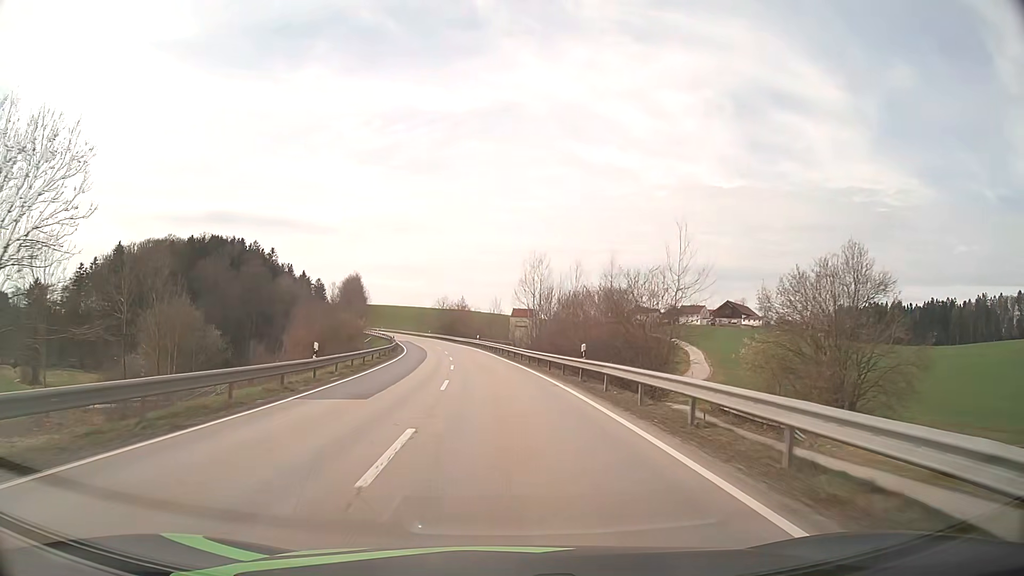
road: secondary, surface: asphalt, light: Day
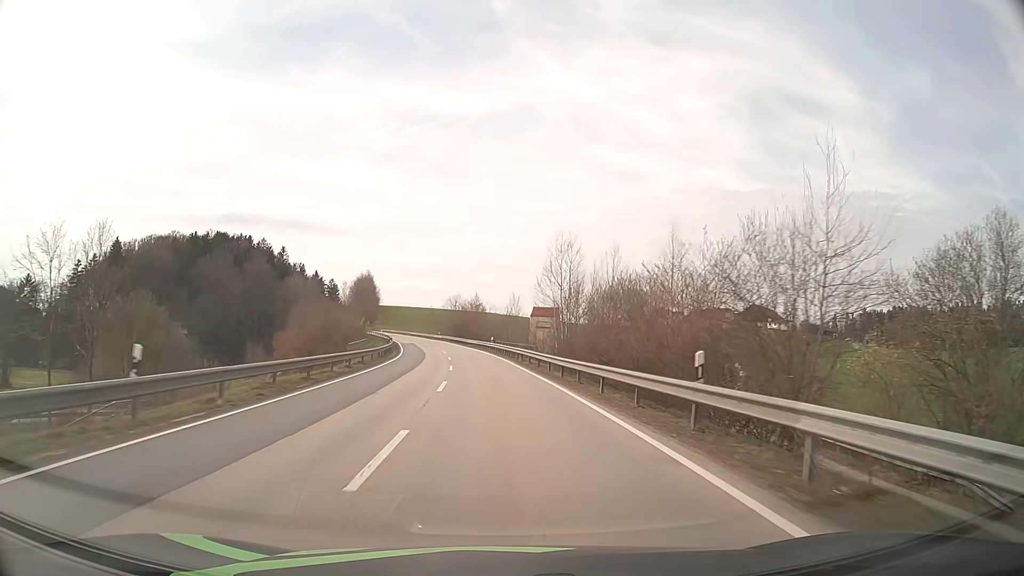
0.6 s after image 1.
(-0.2, +12.5) m; -2°
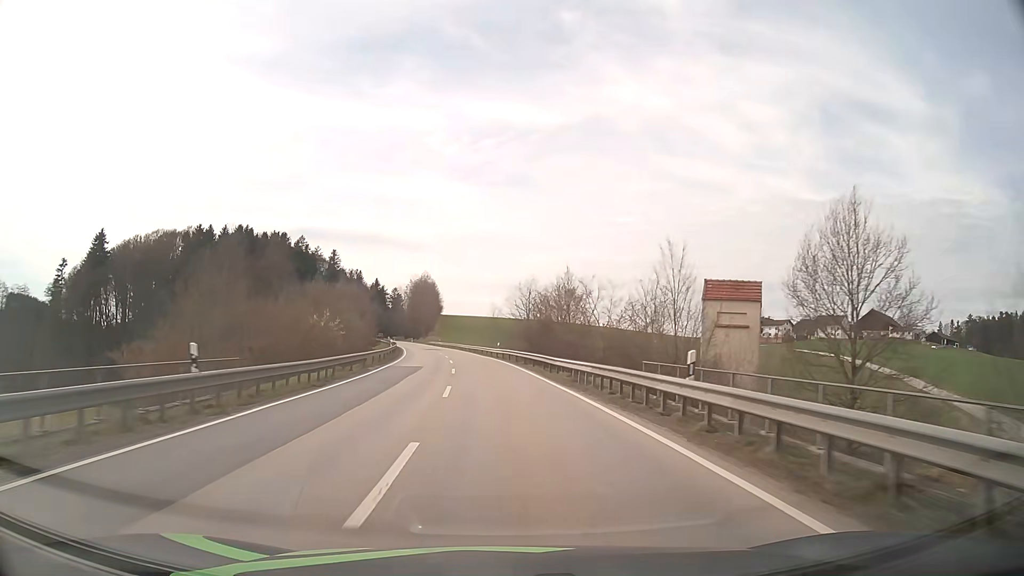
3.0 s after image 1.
(-3.1, +49.4) m; -7°
(0, +10) (0, +20) (-1, +30) (-2, +40) (-3, +50) (-4, +60) (-5, +70) (-7, +80) (-9, +89) (-11, +99) m
